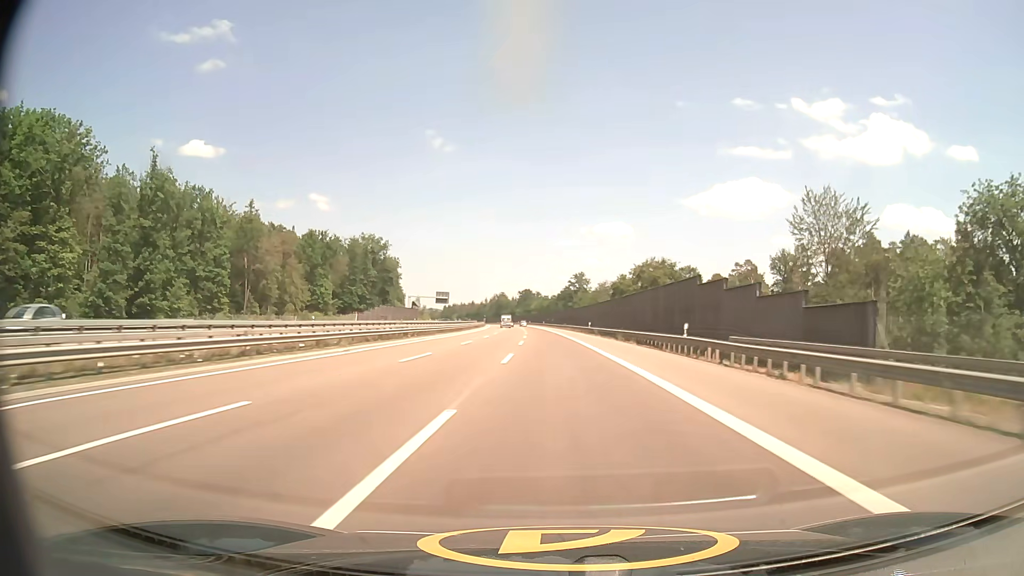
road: motorway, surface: asphalt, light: Day
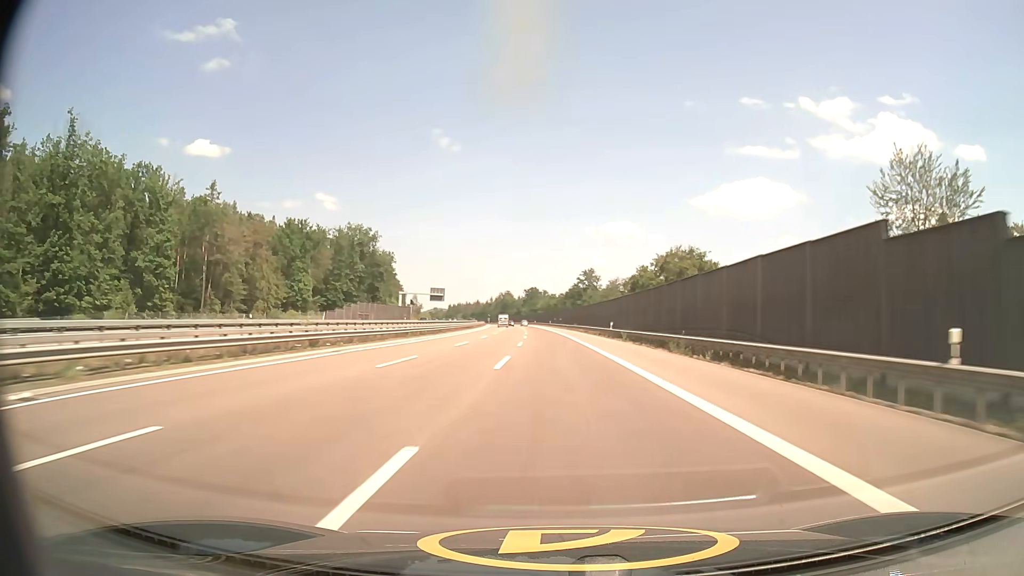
(-0.1, +21.0) m; -1°
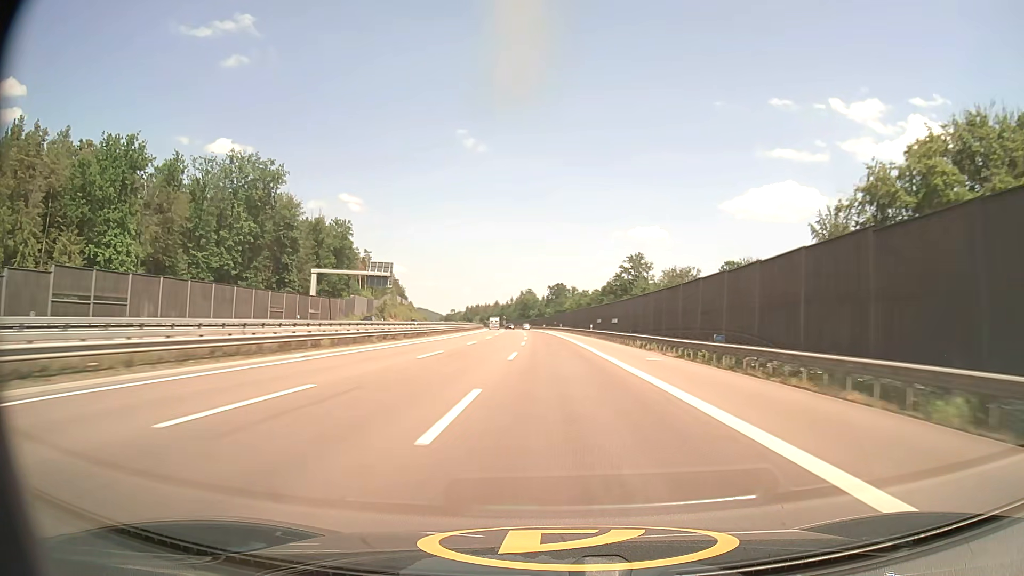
(-1.8, +84.0) m; -2°
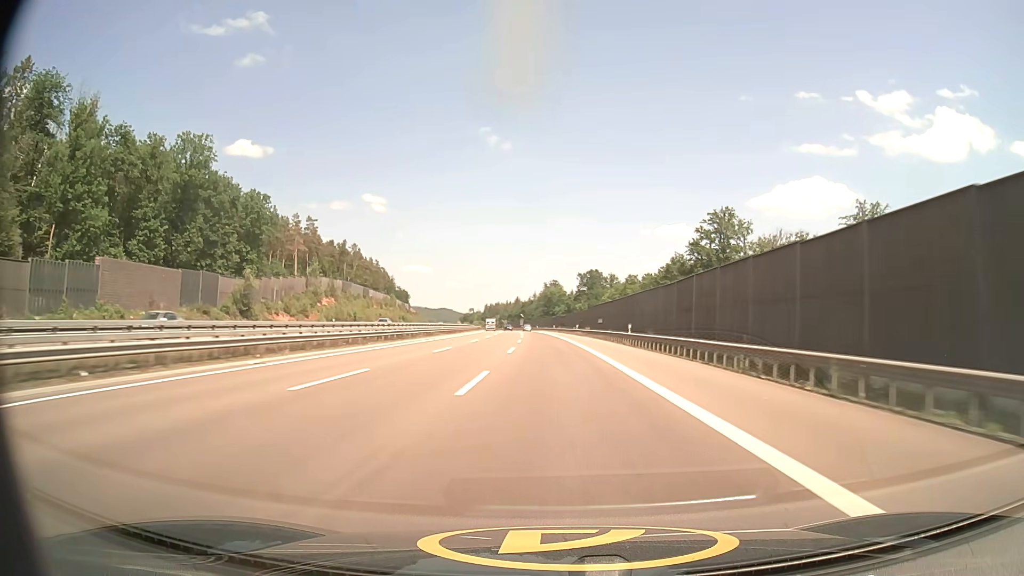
(-1.5, +84.7) m; -2°
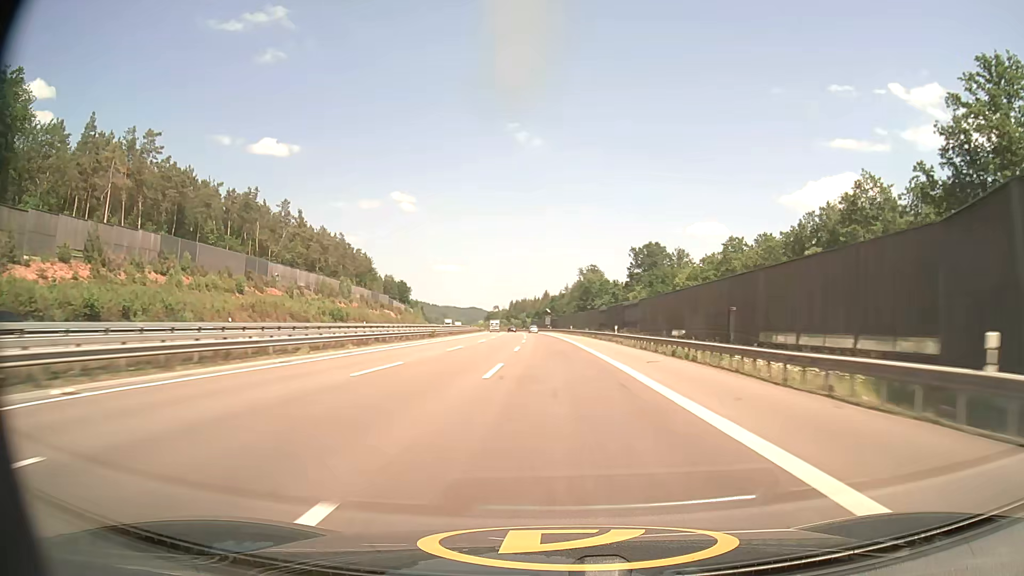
(-2.1, +85.9) m; -3°
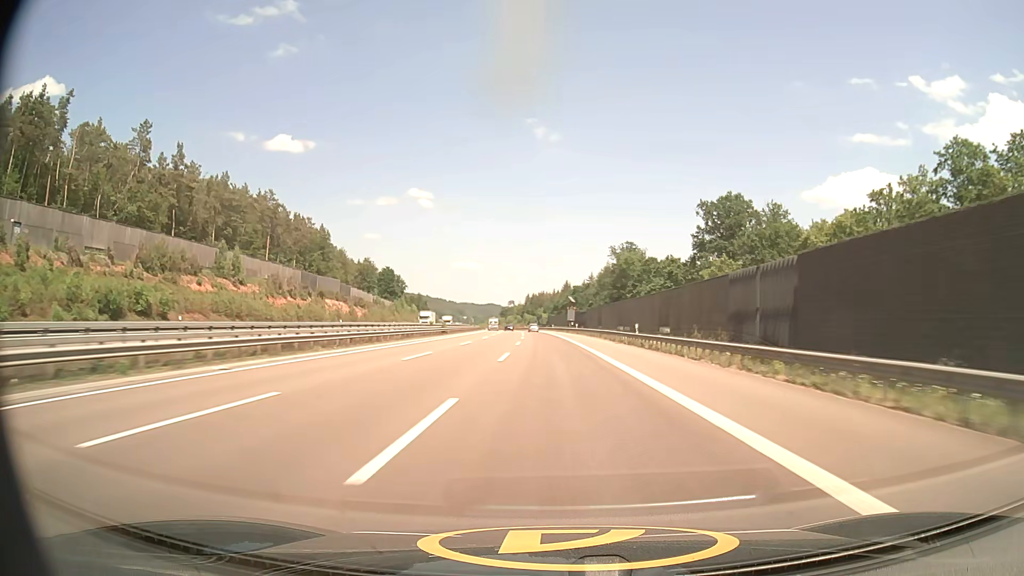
(-1.0, +65.2) m; -2°
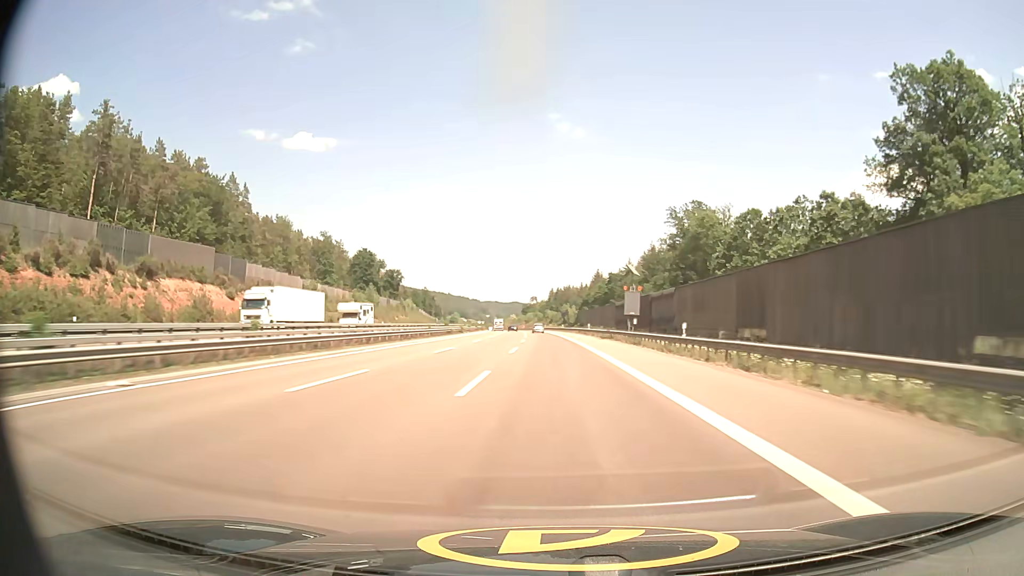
(-1.0, +65.4) m; -2°
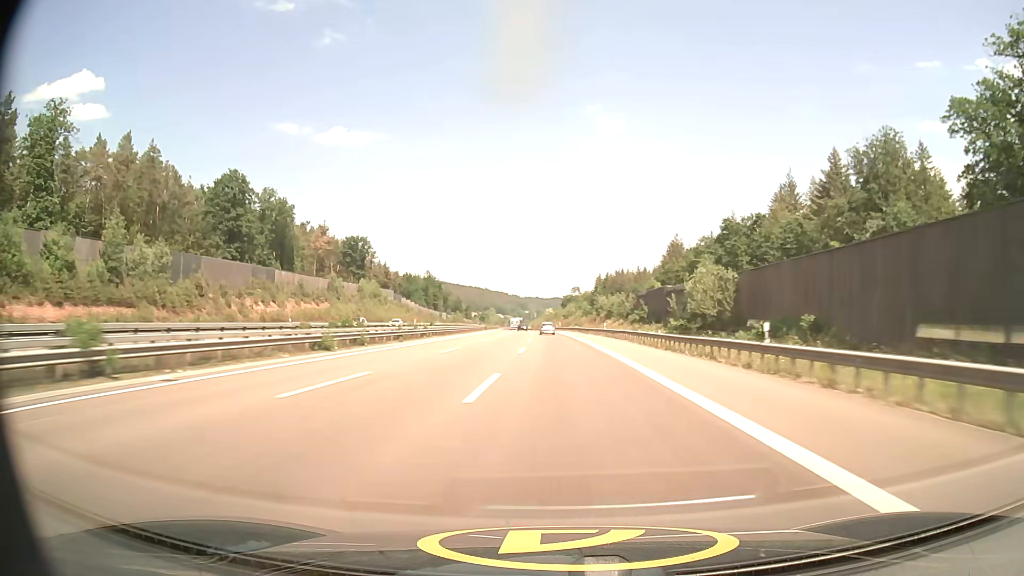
(-2.9, +109.1) m; -3°
(0, +10) (0, +20) (0, +30) (-1, +40) (-1, +50) (-1, +60) (-2, +70) (-2, +80) (-3, +90) (-3, +100) m
